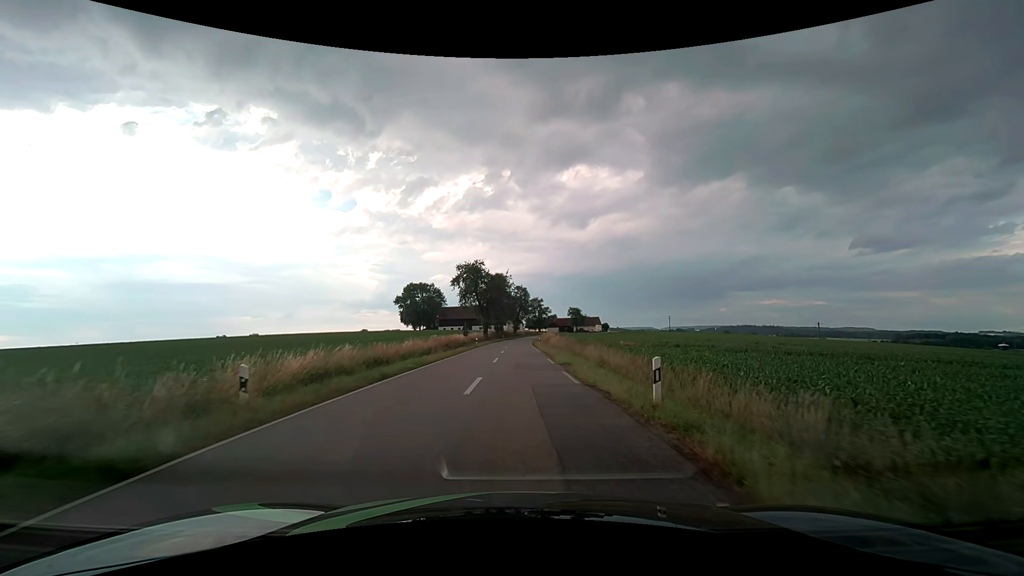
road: tertiary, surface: asphalt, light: Day
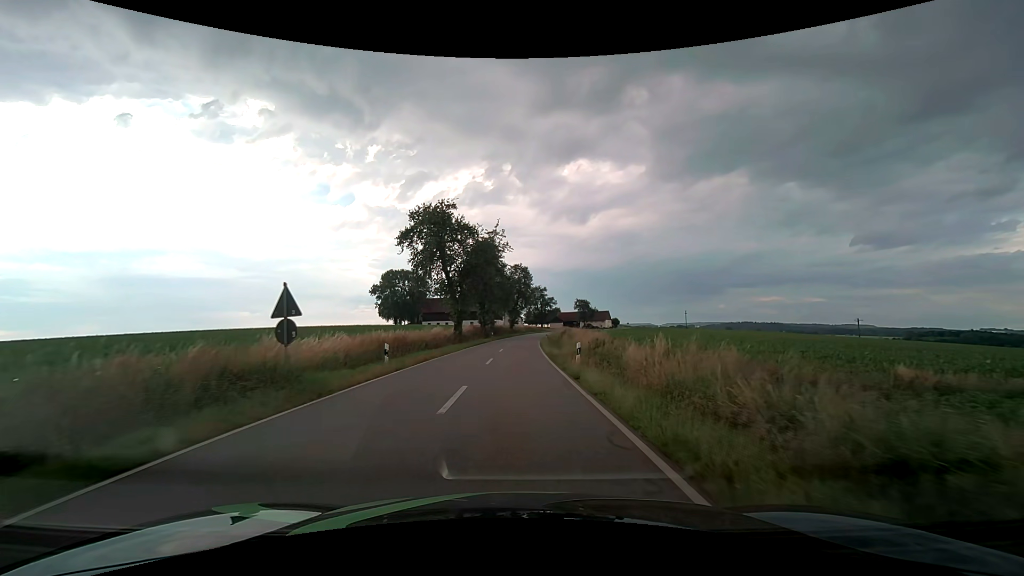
(+0.1, +38.4) m; 0°
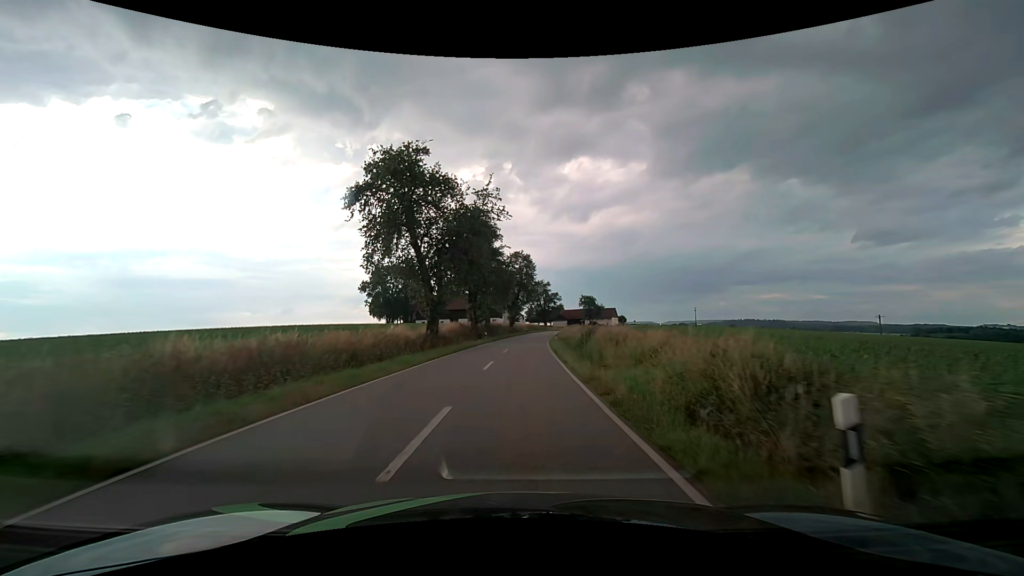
(0.0, +15.4) m; 0°
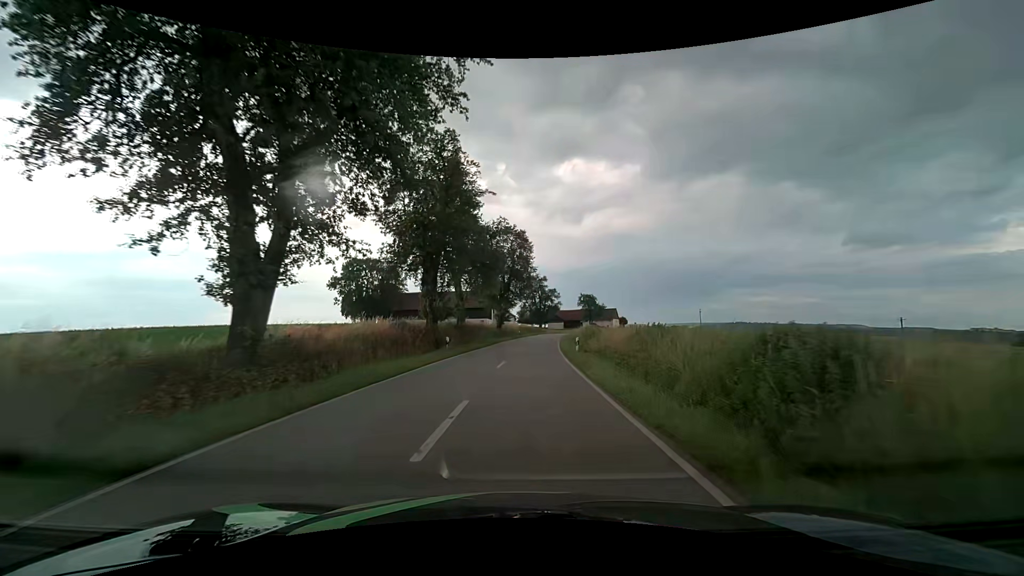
(+0.1, +23.1) m; +1°
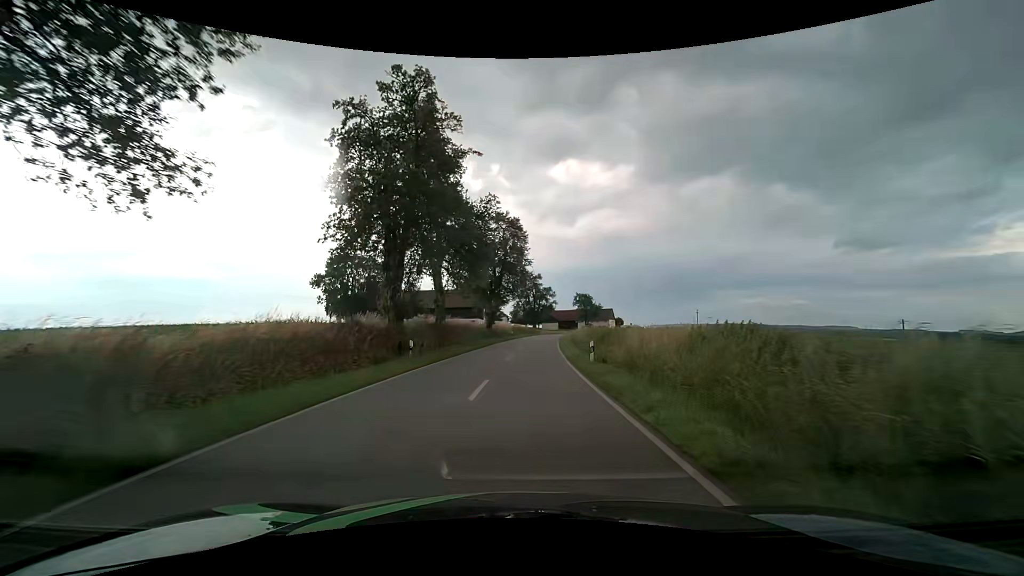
(0.0, +7.7) m; +1°
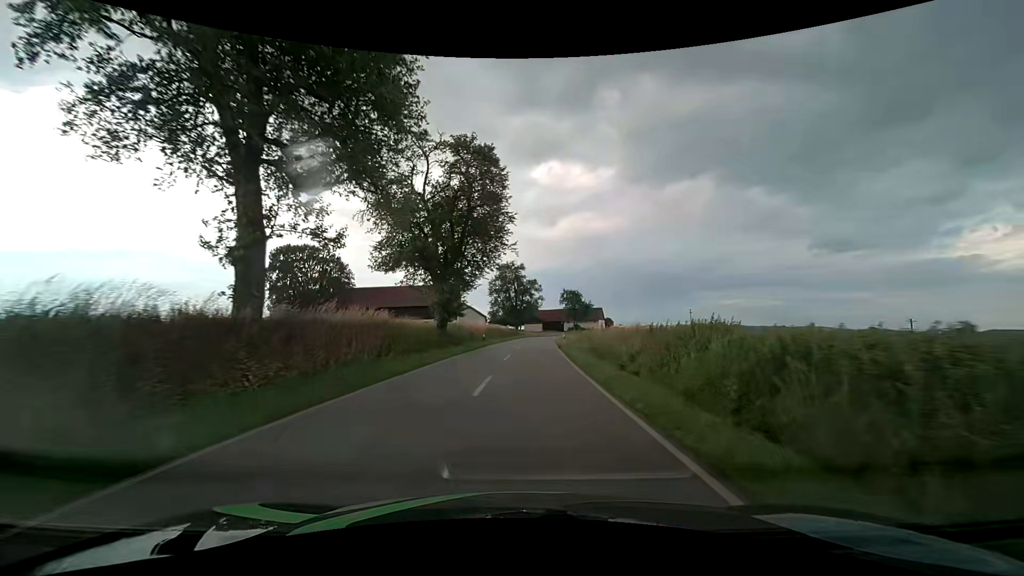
(+0.5, +23.0) m; +3°
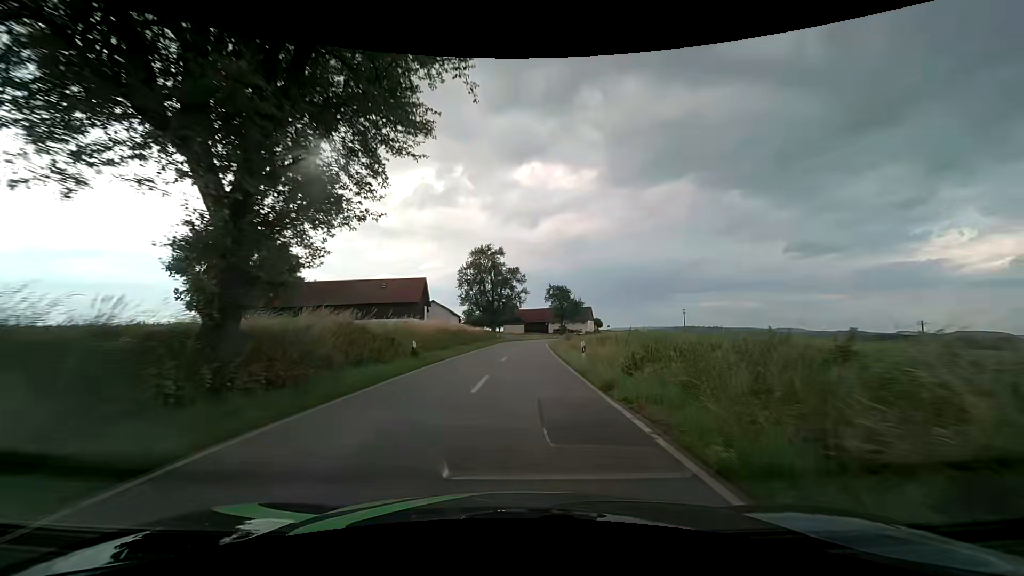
(+0.3, +22.9) m; +2°
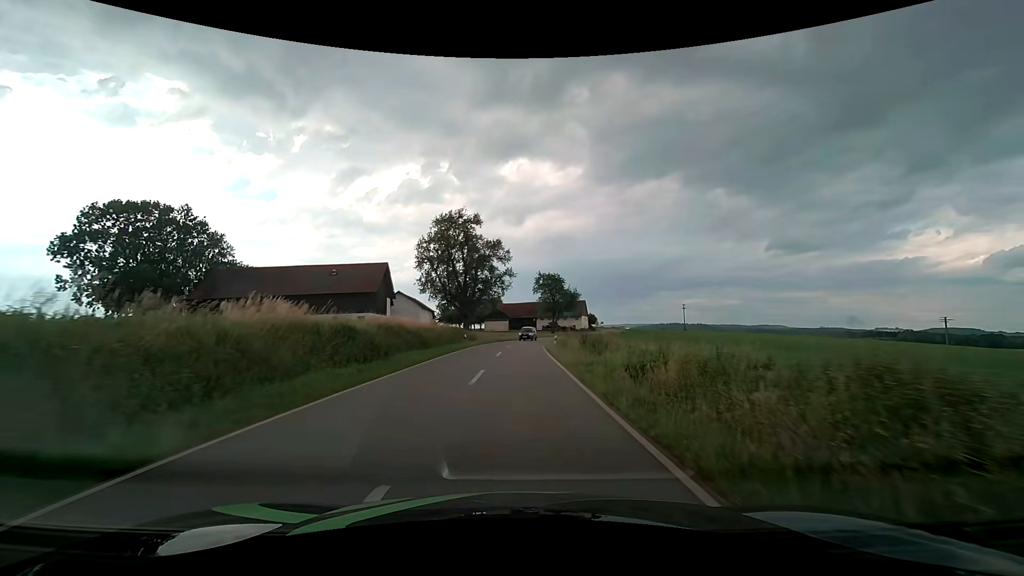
(+0.4, +22.7) m; +2°
(0, +10) (0, +20) (0, +30) (0, +40) (+1, +50) (+2, +60) (+3, +70) (+6, +80) (+9, +89) (+12, +99) m
